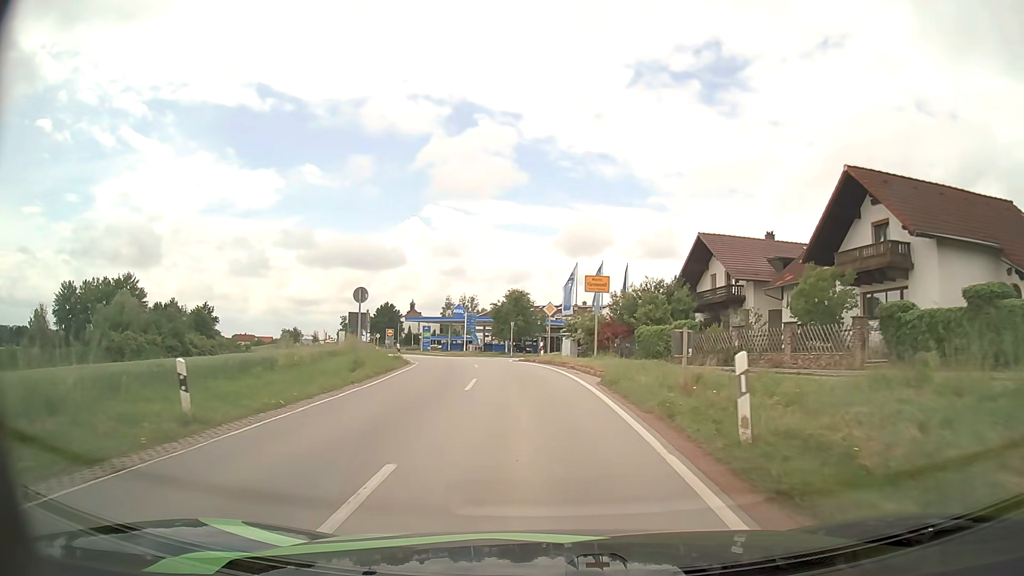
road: secondary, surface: asphalt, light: Day
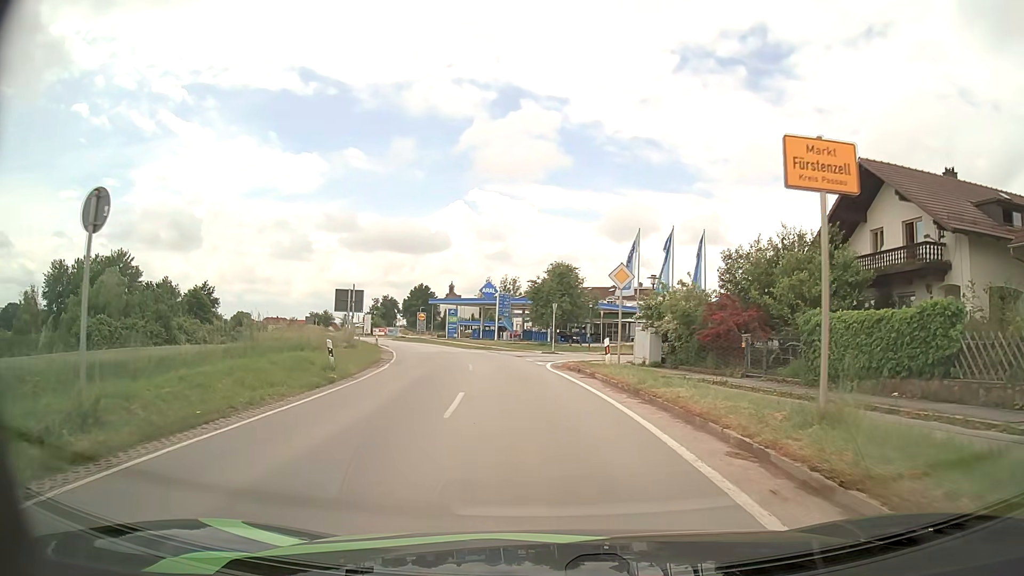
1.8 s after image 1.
(-0.6, +17.1) m; -4°
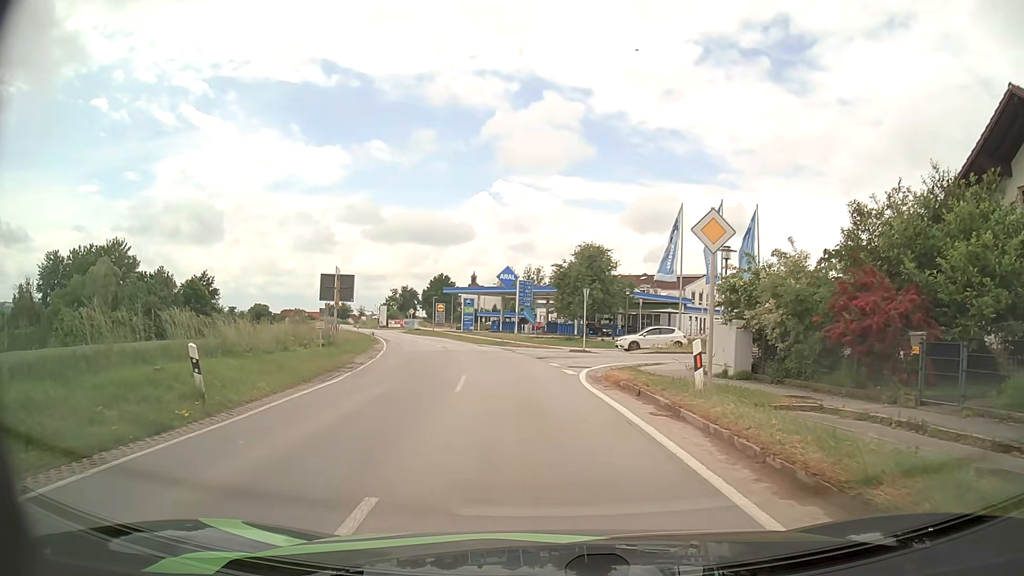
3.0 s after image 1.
(-0.1, +8.5) m; -2°
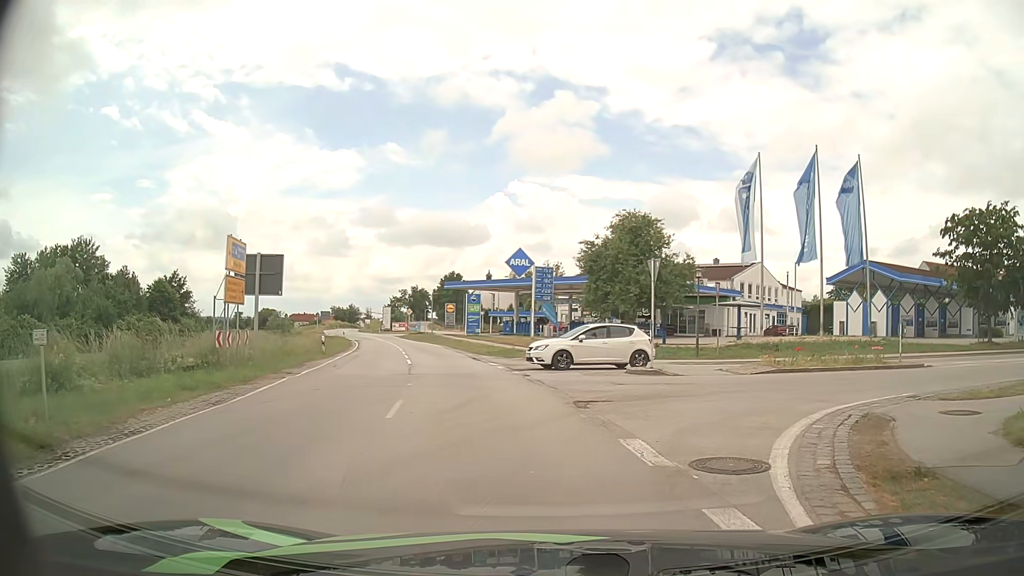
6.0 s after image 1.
(-0.5, +14.8) m; -2°
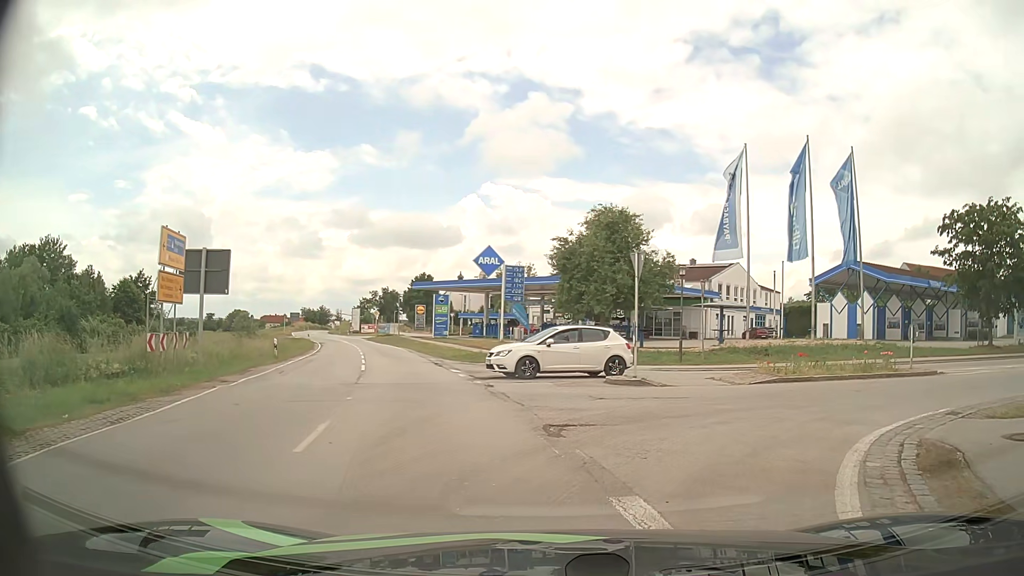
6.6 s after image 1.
(0.0, +2.5) m; +3°
(+2, +10) (+10, +15) (+20, +18) (+30, +19) (+39, +21) (+49, +23) (+59, +24) (+69, +26) (+79, +27) (+89, +28) m
